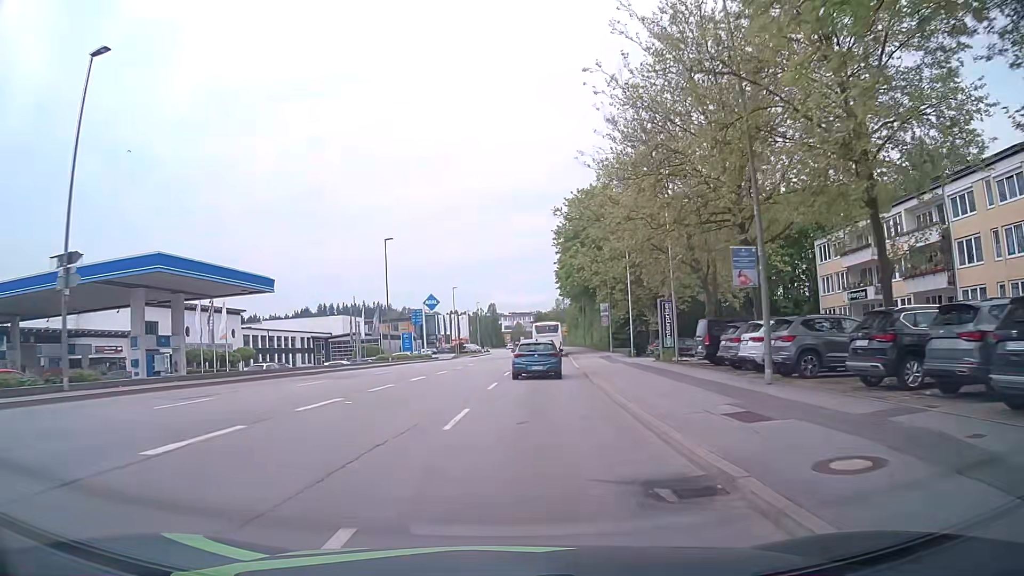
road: tertiary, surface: asphalt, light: Day
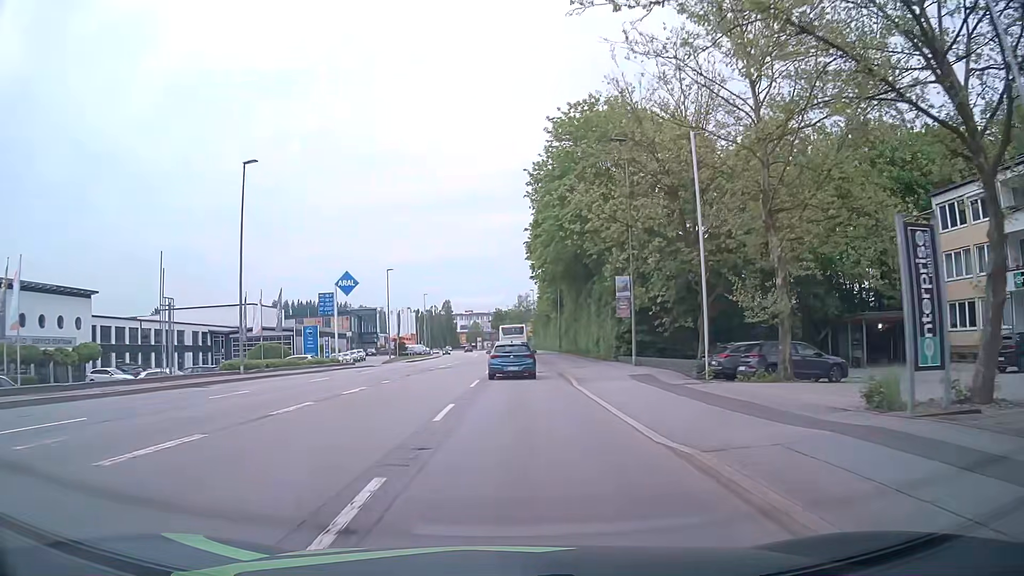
(+0.9, +24.5) m; +4°
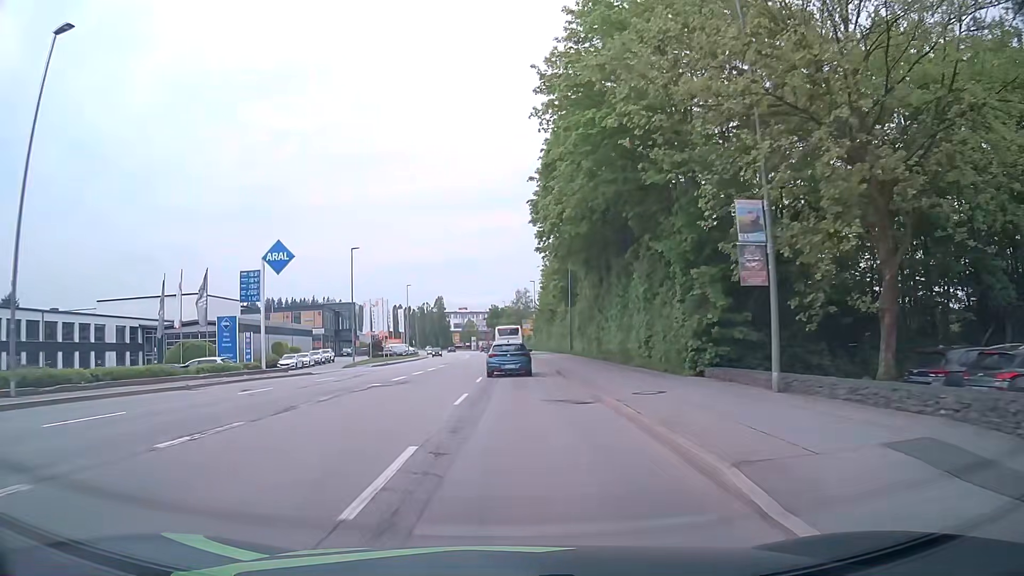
(+0.1, +16.5) m; 0°
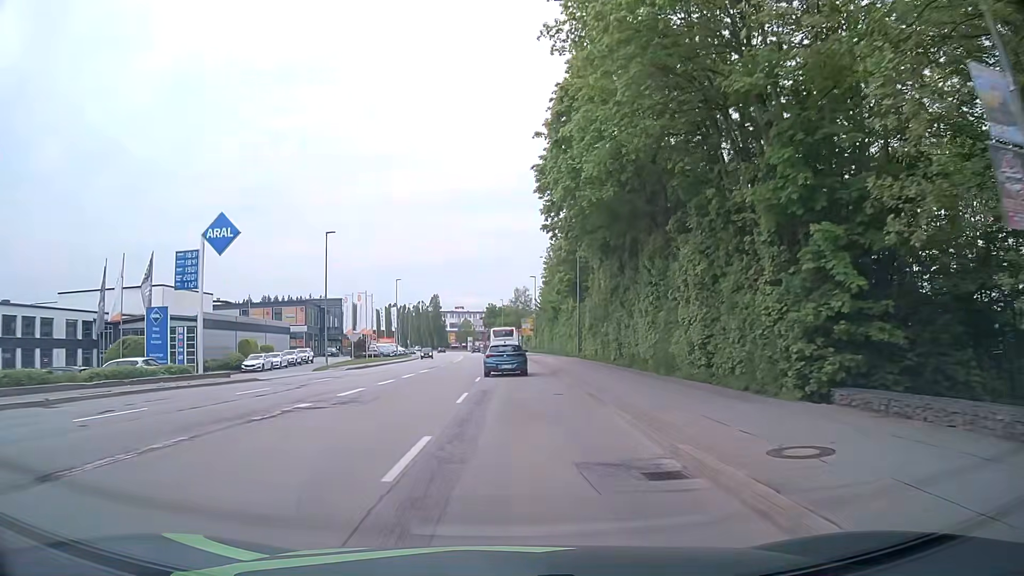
(0.0, +8.3) m; 0°
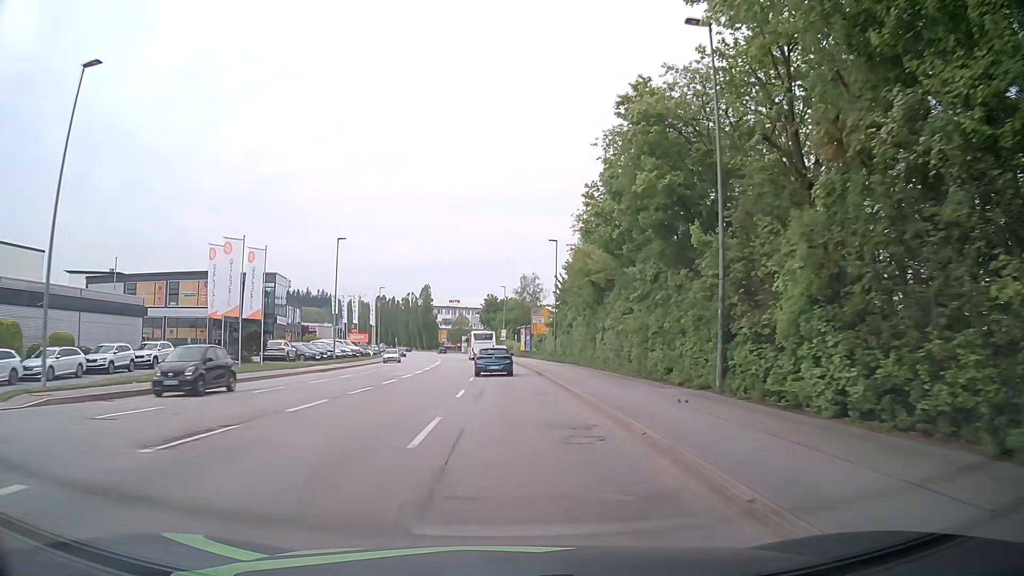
(+0.1, +33.7) m; +1°
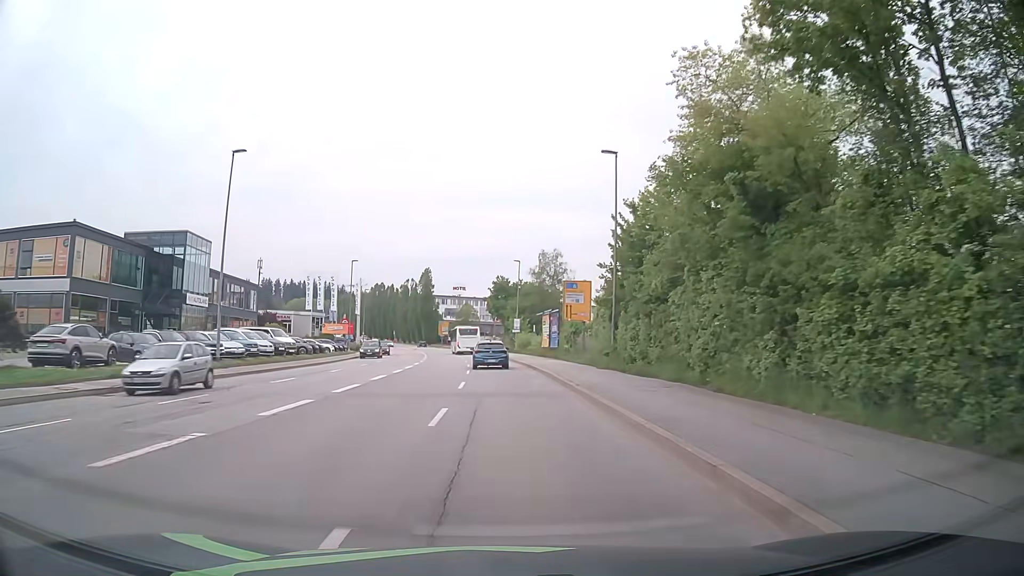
(-0.7, +25.8) m; -2°
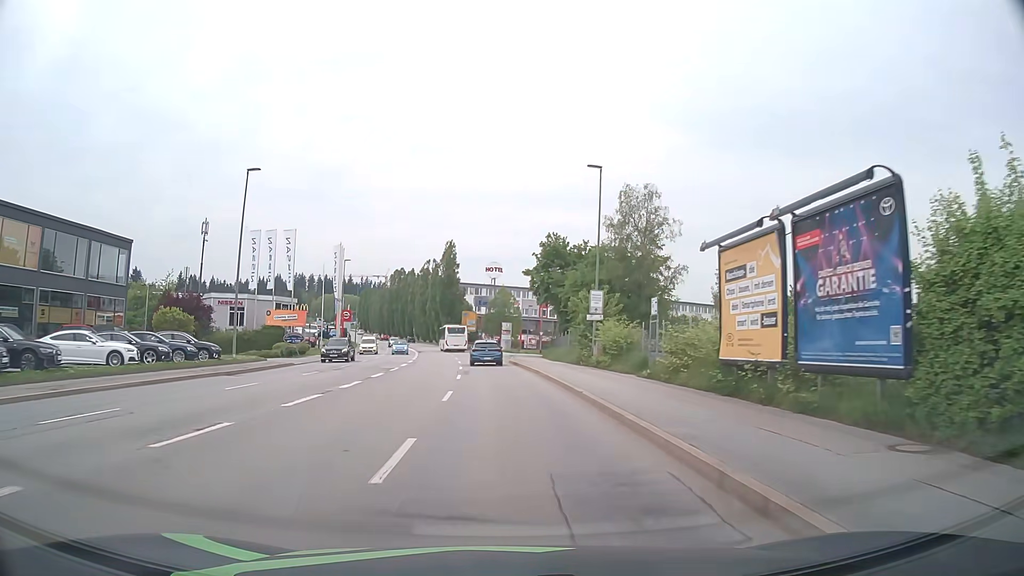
(-0.9, +40.8) m; -3°
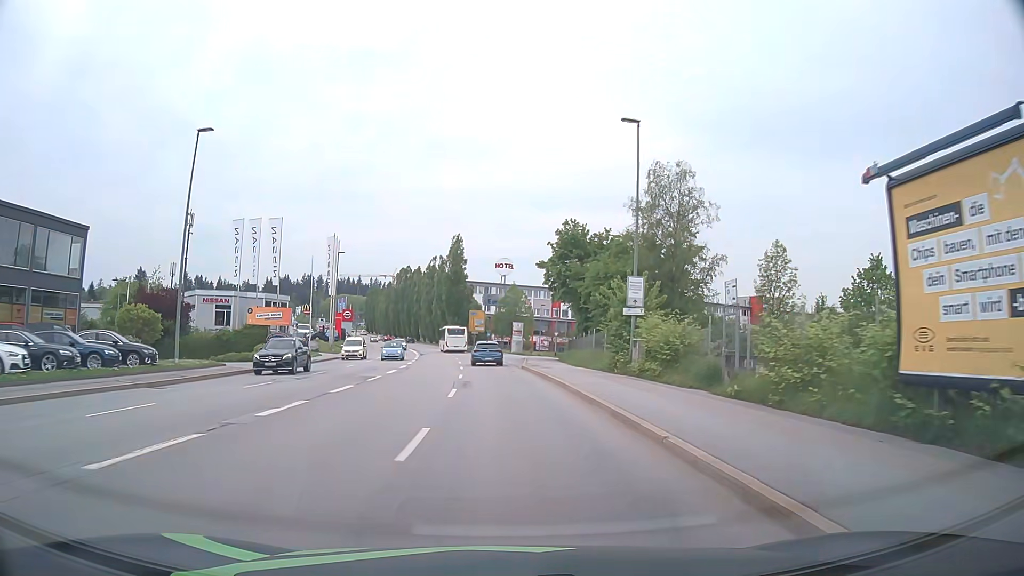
(-0.1, +7.7) m; -1°
(0, +10) (0, +20) (-1, +30) (-1, +40) (-2, +50) (-3, +60) (-4, +70) (-6, +80) (-8, +90) (-9, +99) m
